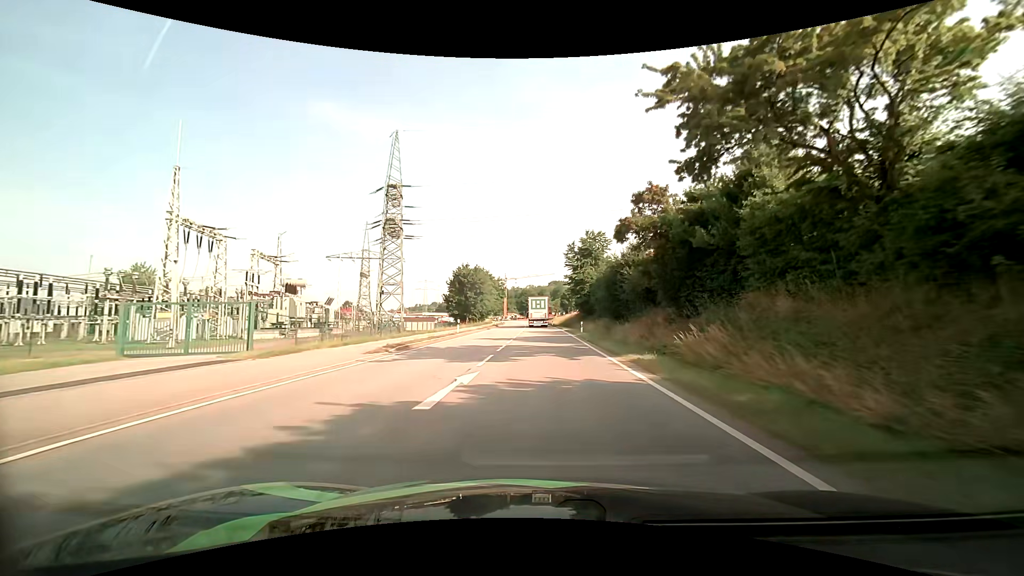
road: primary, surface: asphalt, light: Day
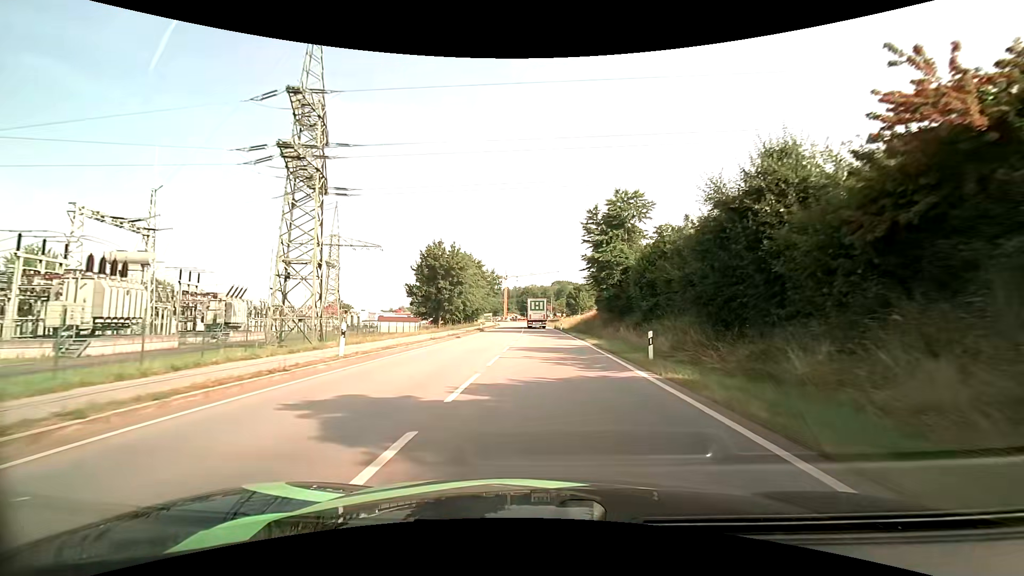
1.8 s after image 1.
(0.0, +24.0) m; 0°
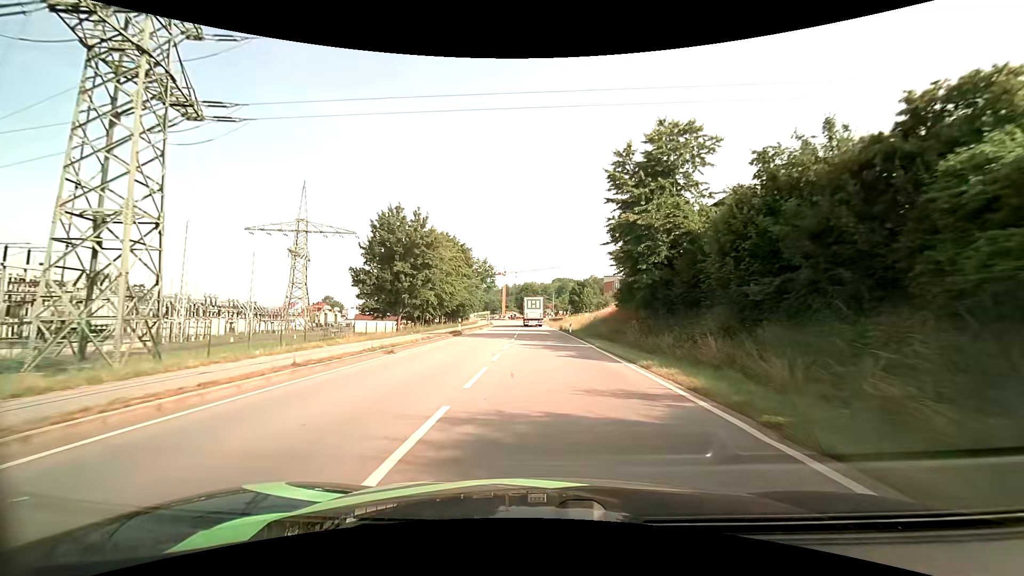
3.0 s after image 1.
(0.0, +16.5) m; 0°
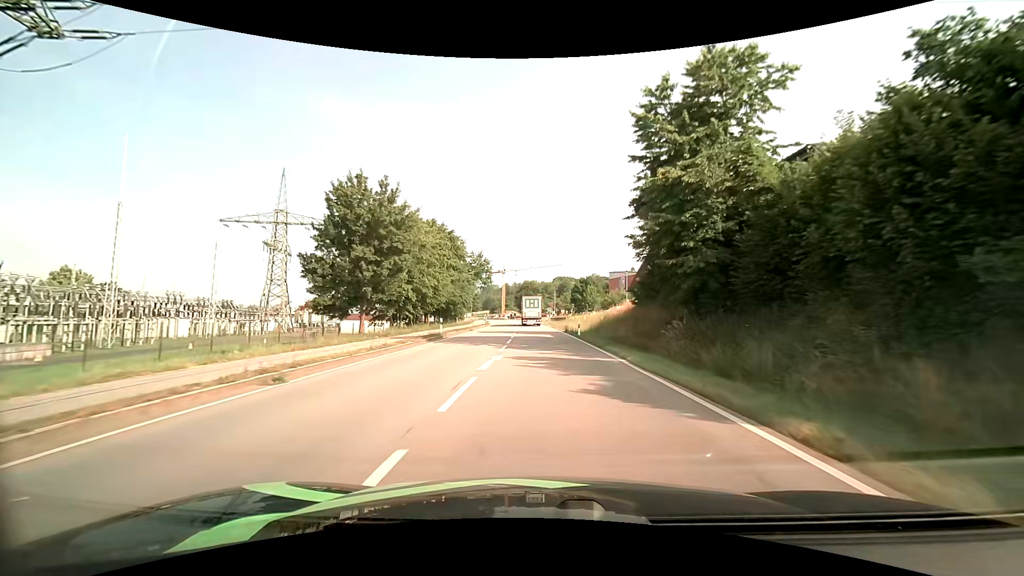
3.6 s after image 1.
(0.0, +8.5) m; 0°
(0, +10) (0, +20) (0, +30) (0, +40) (0, +50) (-1, +60) (-1, +70) (-2, +80) (-2, +90) (-3, +100) m
